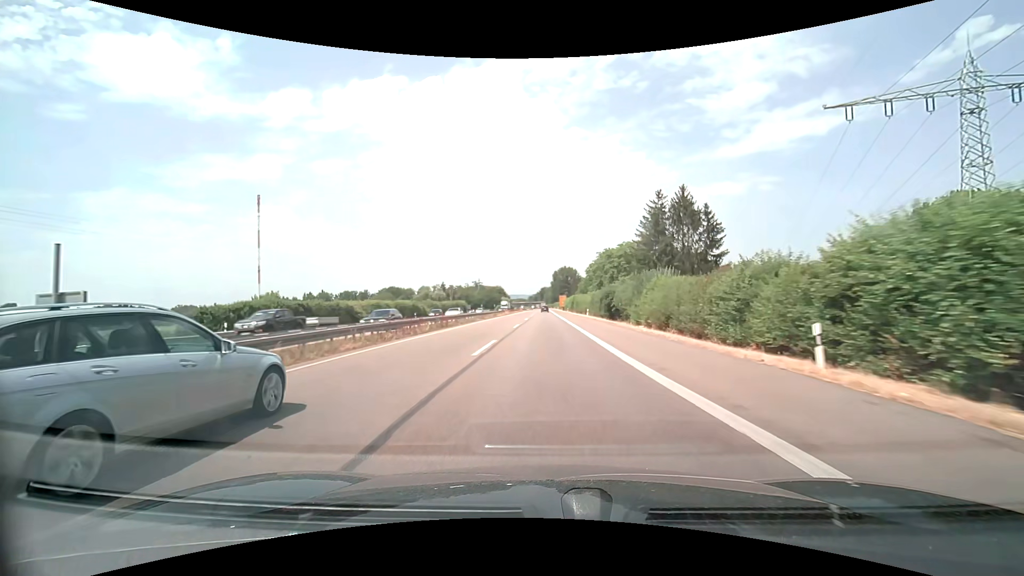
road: trunk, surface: asphalt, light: Day
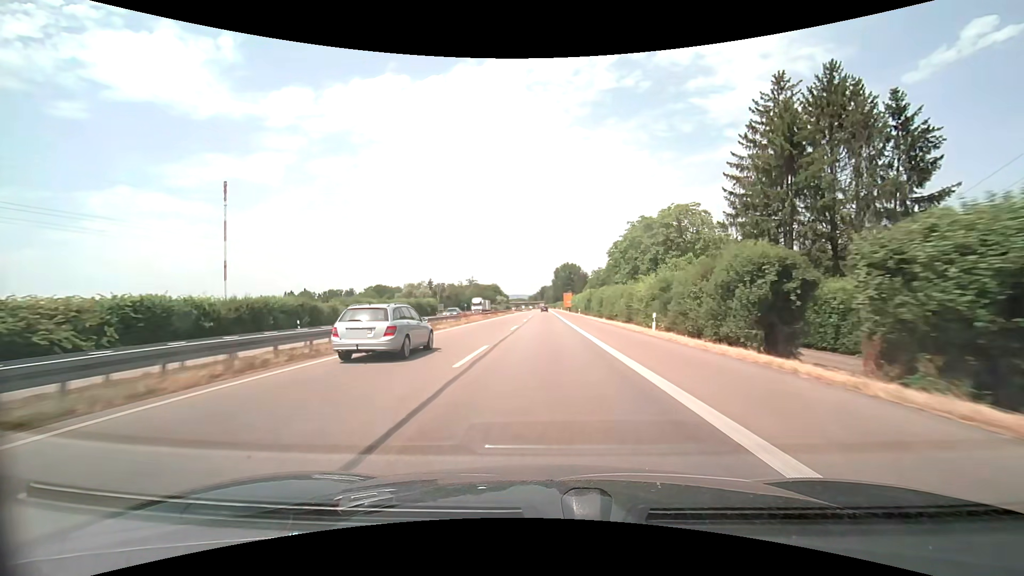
(0.0, +39.6) m; 0°
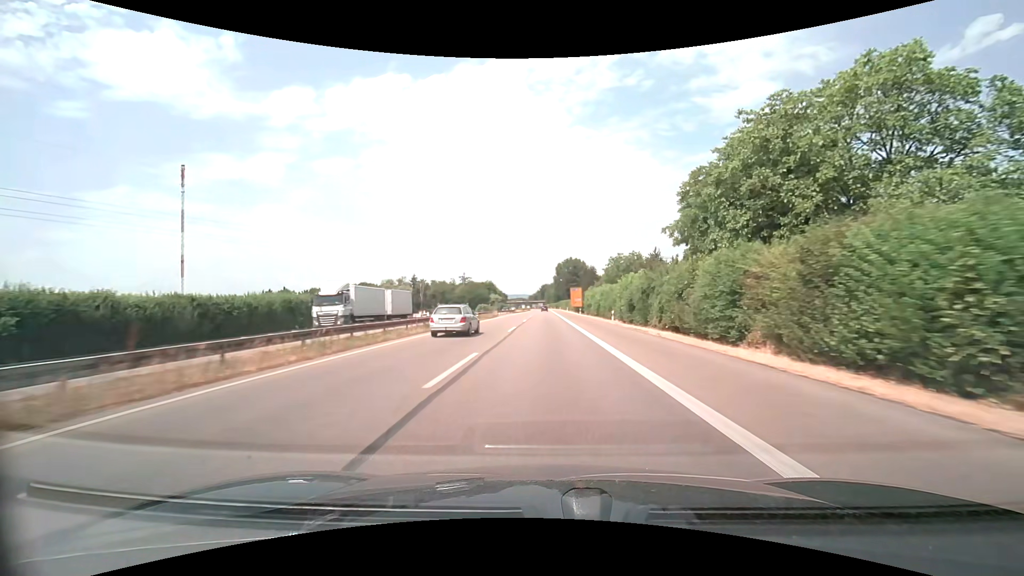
(-0.1, +39.6) m; 0°
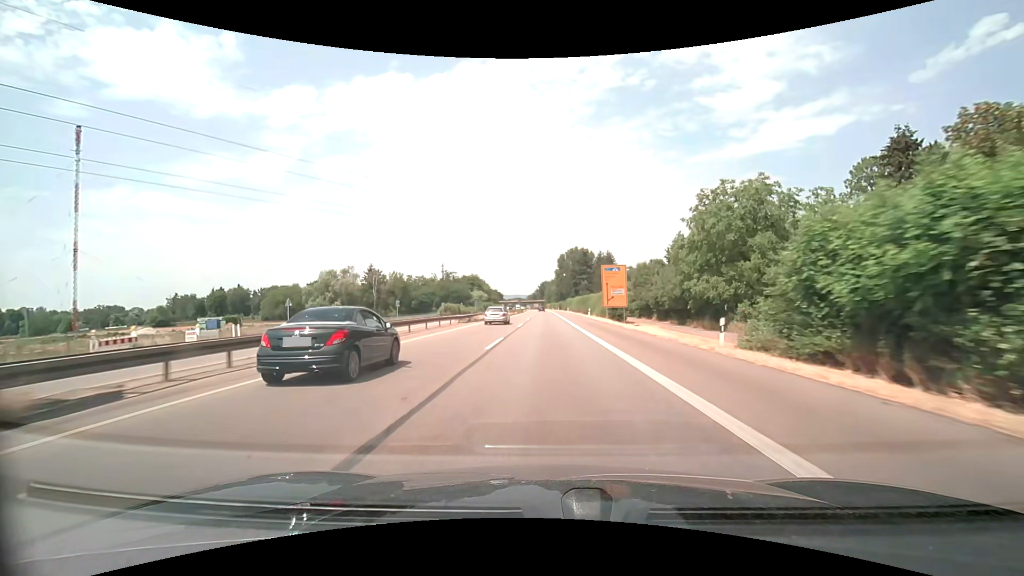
(+0.1, +66.0) m; 0°
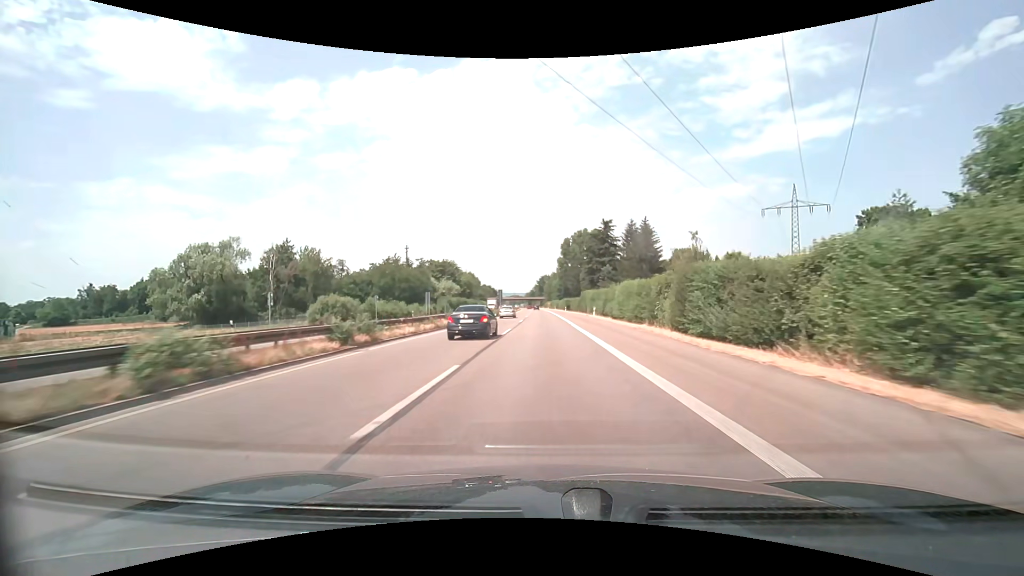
(0.0, +66.0) m; 0°
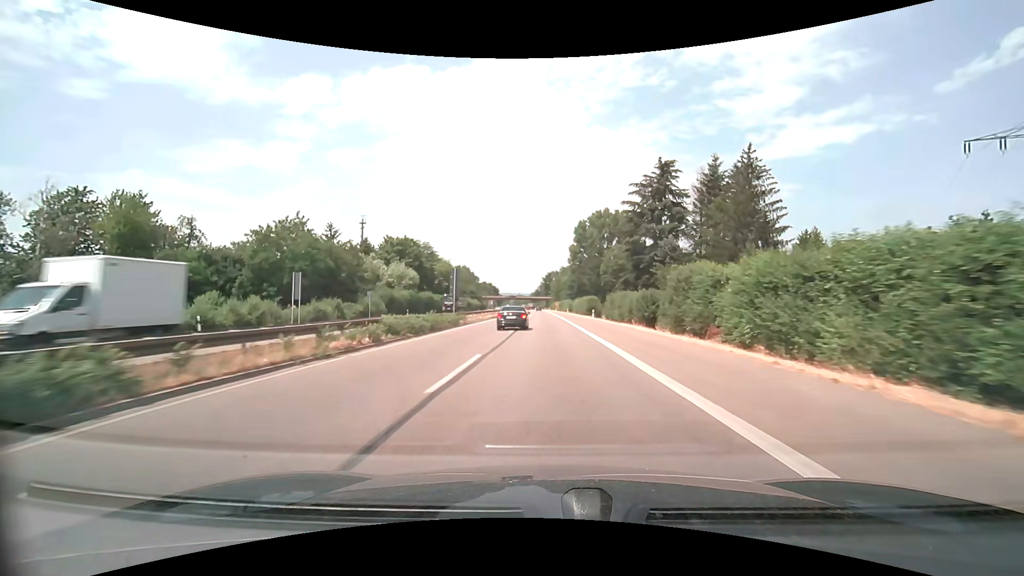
(-0.4, +52.8) m; -1°
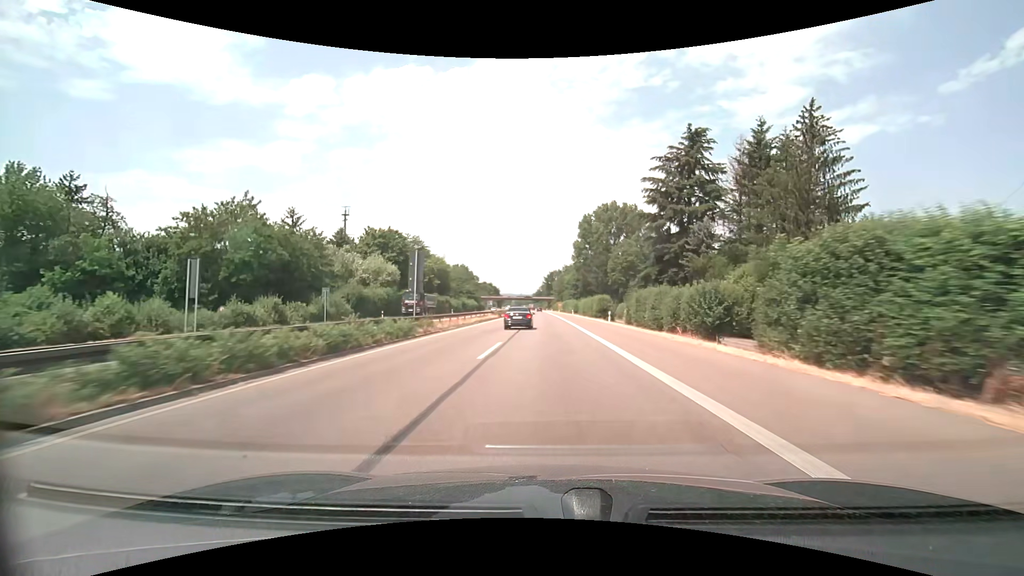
(0.0, +13.2) m; 0°
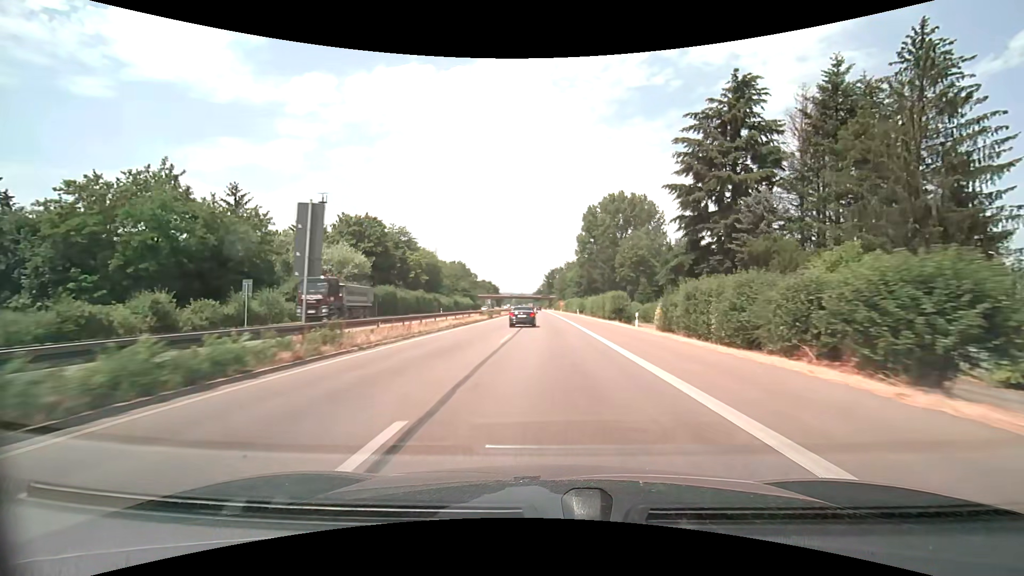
(0.0, +13.2) m; 0°
(0, +10) (0, +20) (0, +30) (0, +40) (0, +50) (0, +60) (0, +70) (0, +80) (0, +90) (0, +100) m
